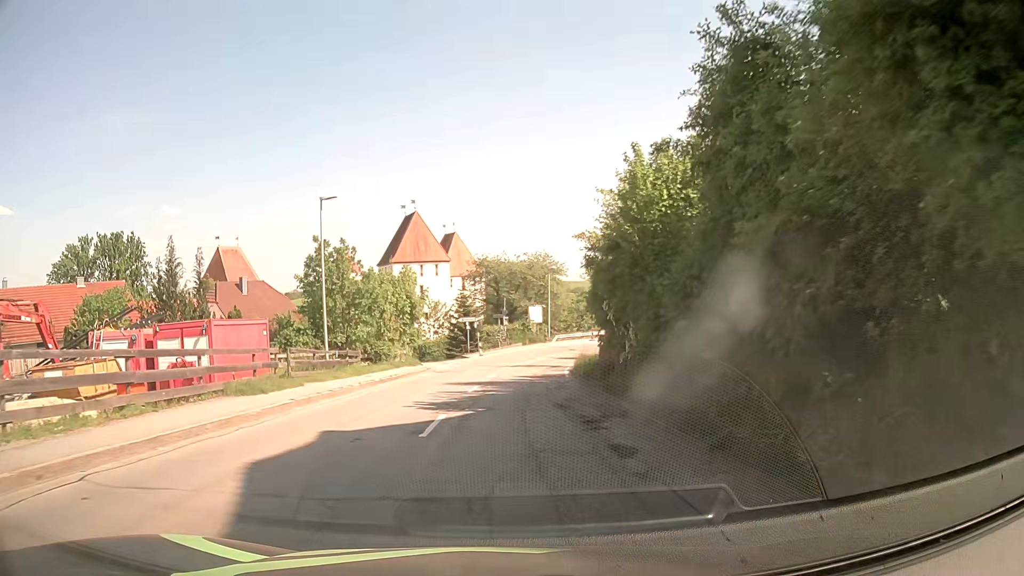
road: secondary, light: Day
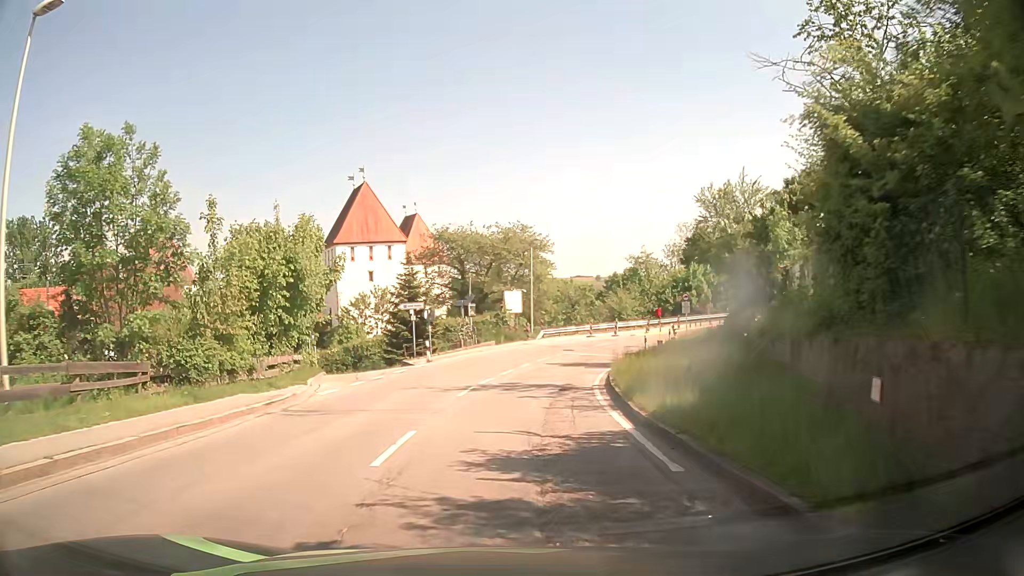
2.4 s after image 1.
(+0.6, +20.0) m; +2°
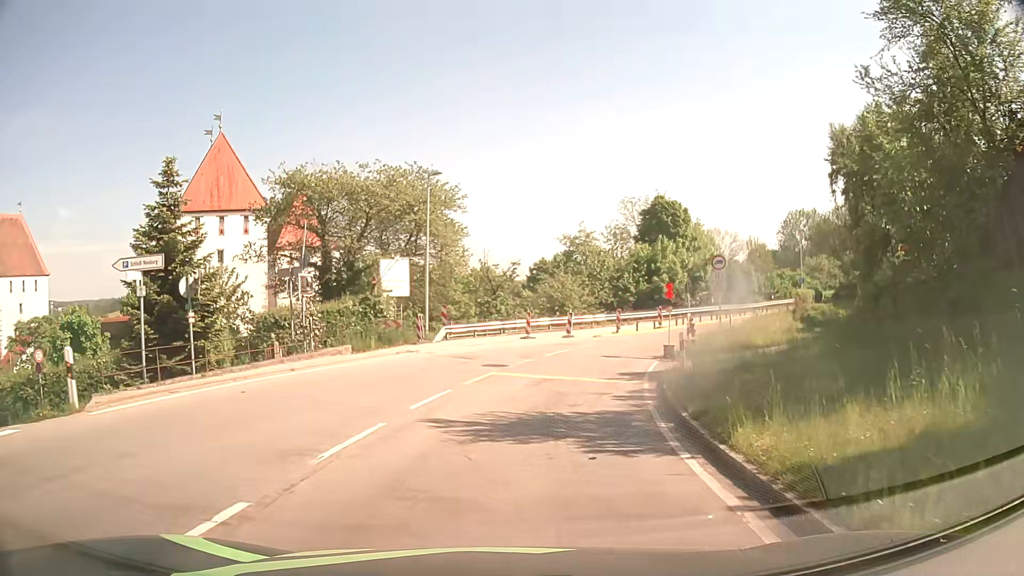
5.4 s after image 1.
(+1.6, +22.9) m; +6°
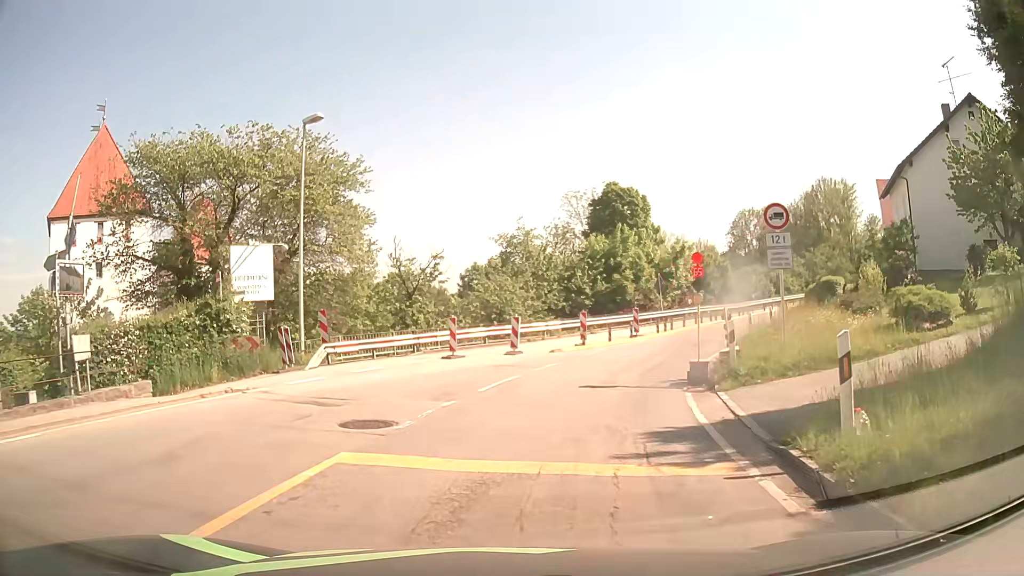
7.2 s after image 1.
(+0.9, +10.7) m; +8°
(+1, +10) (+3, +20) (+7, +29) (+12, +37) (+18, +45) (+25, +53) (+32, +60) (+39, +67) (+46, +75) (+53, +81) m
